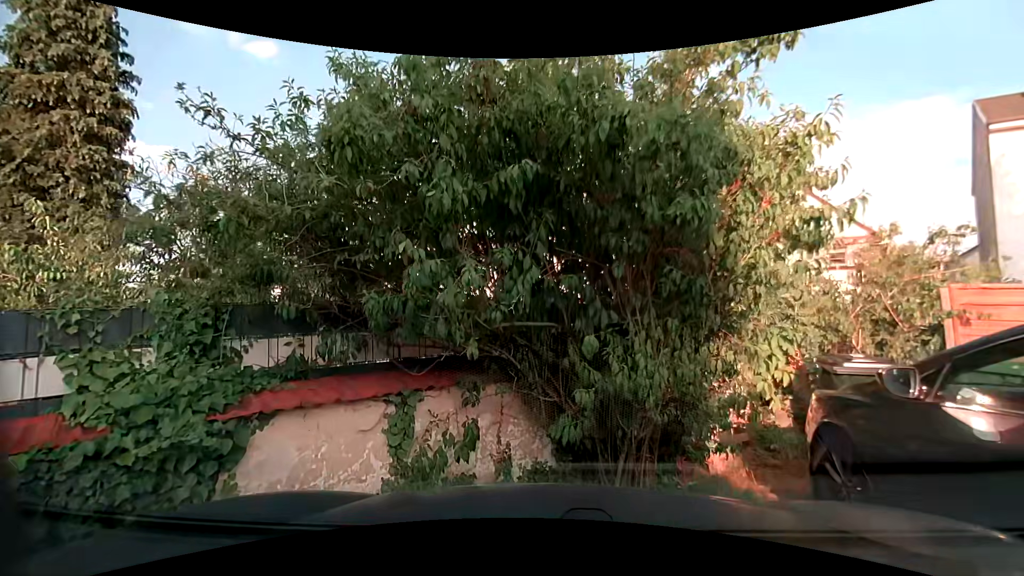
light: Day
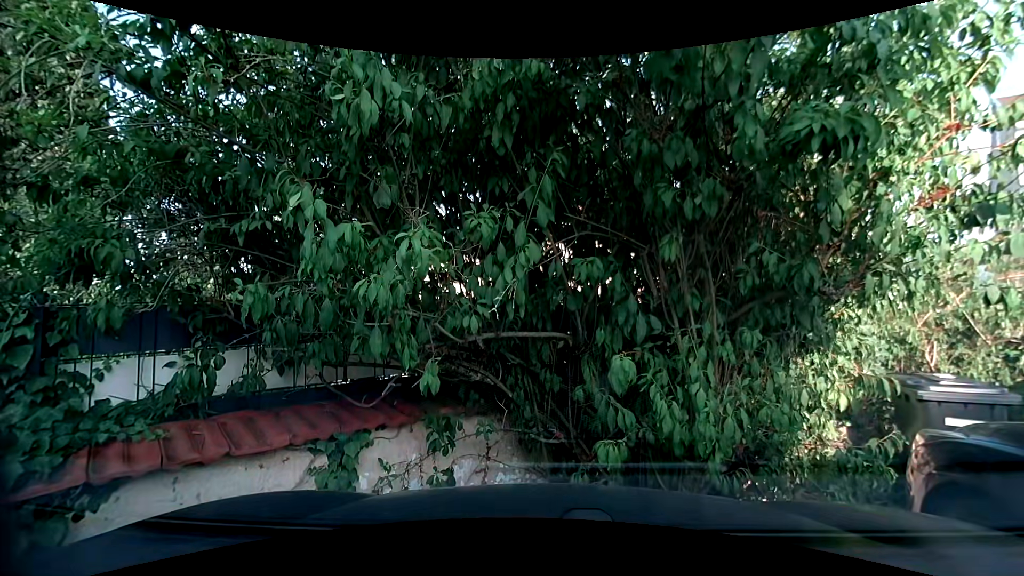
(0.0, +0.9) m; 0°
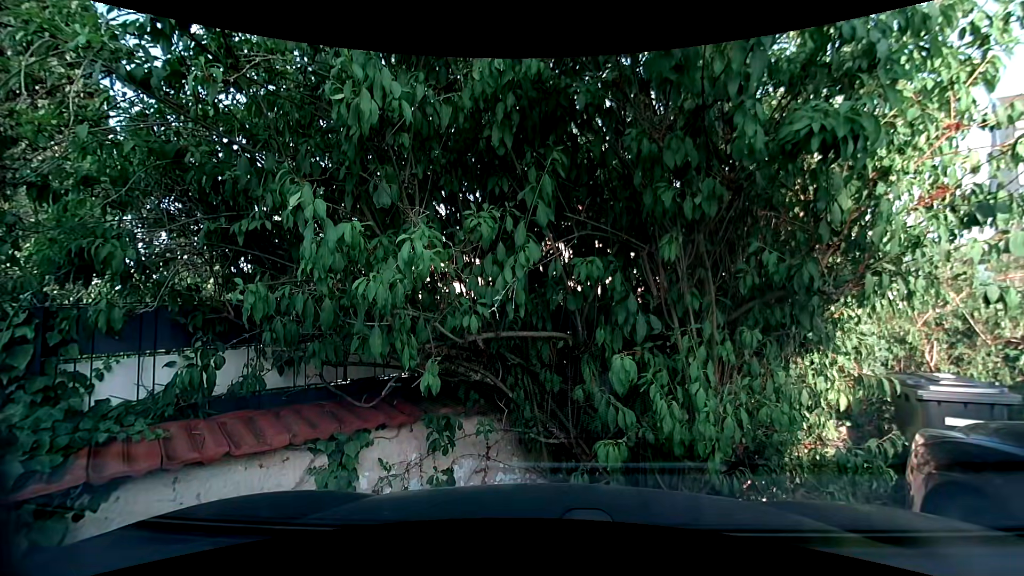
(0.0, 0.0) m; 0°
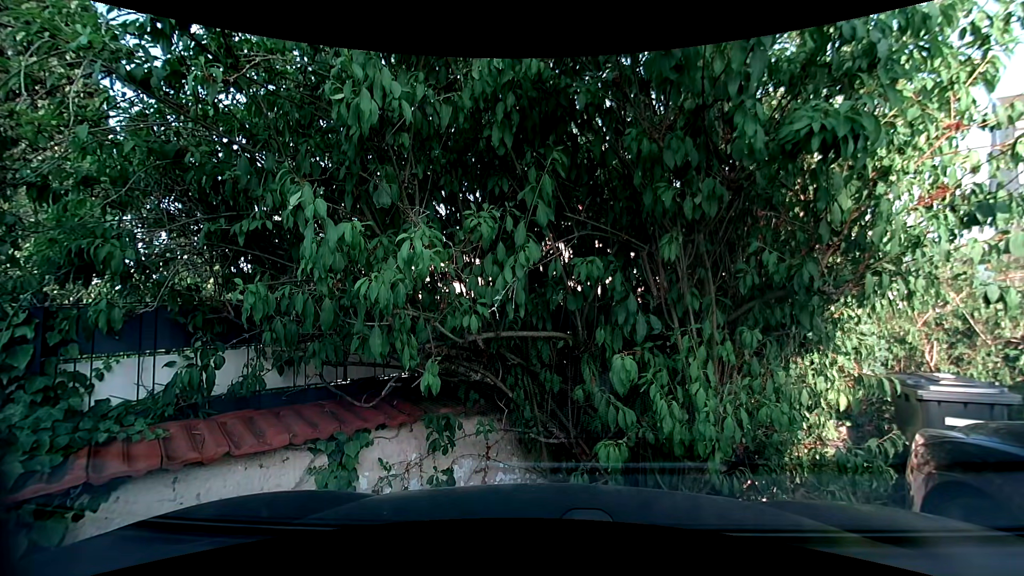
(0.0, 0.0) m; 0°
